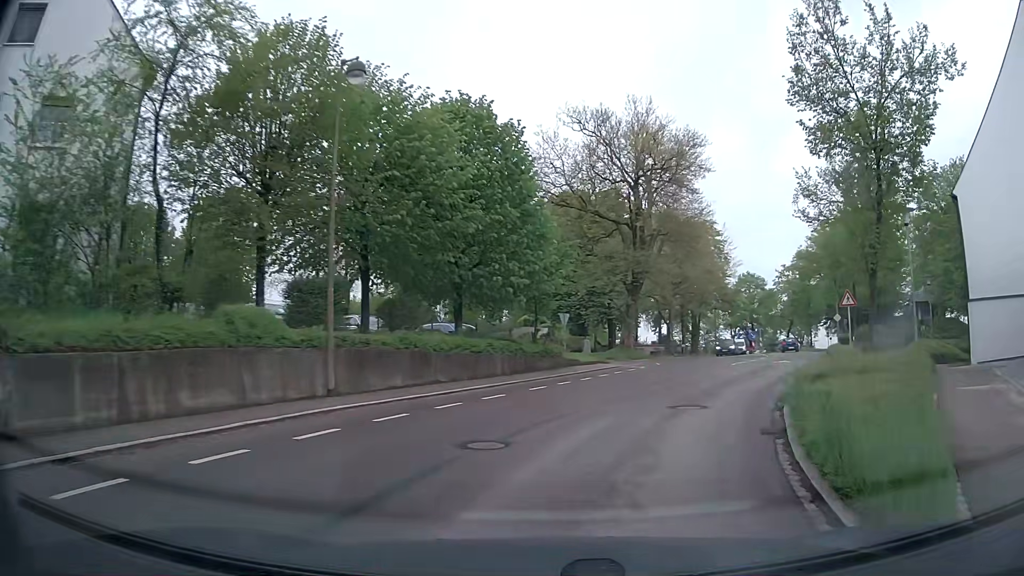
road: tertiary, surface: asphalt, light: Day
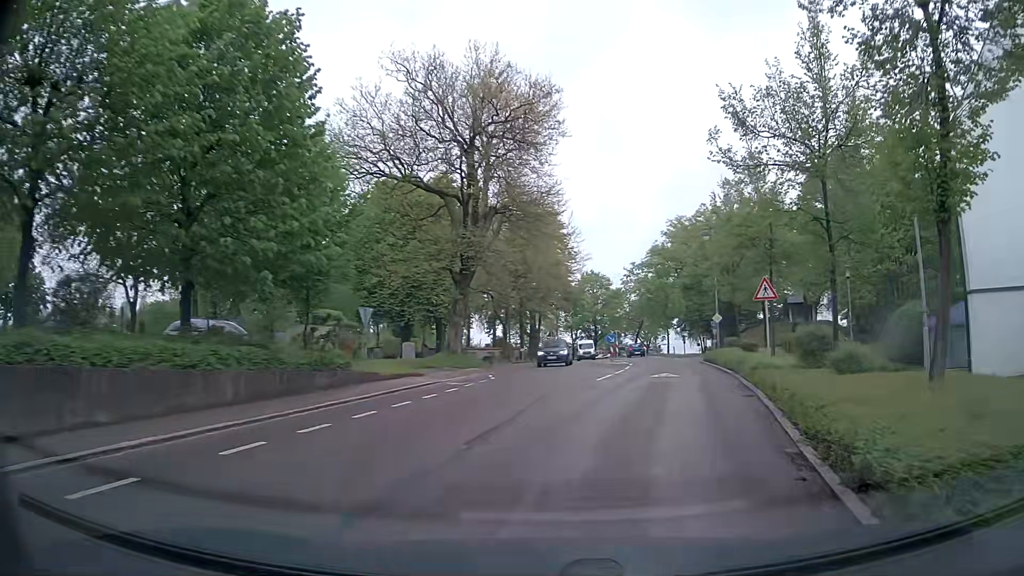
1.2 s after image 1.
(+1.1, +9.0) m; +14°
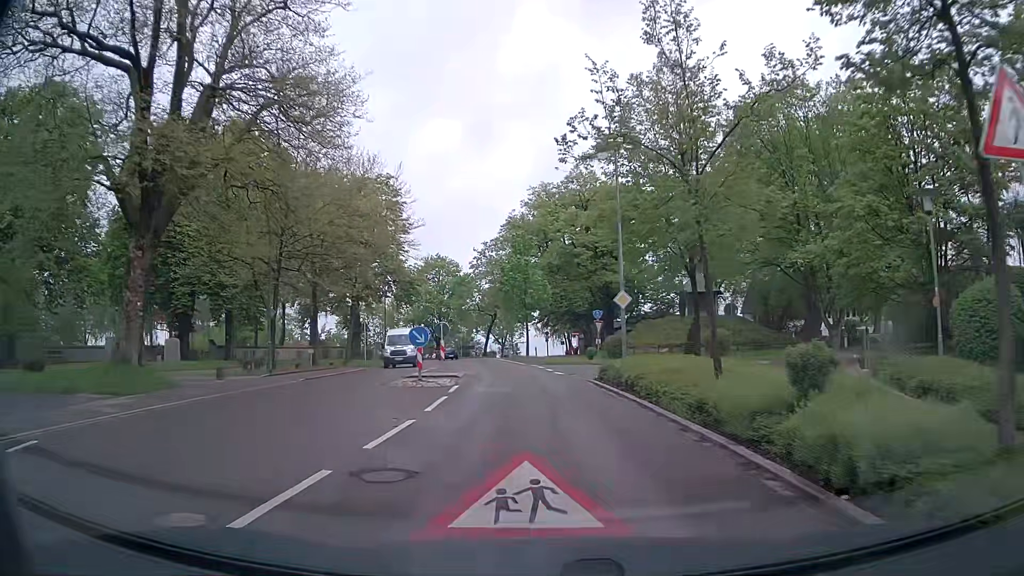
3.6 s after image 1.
(+2.9, +18.2) m; +12°
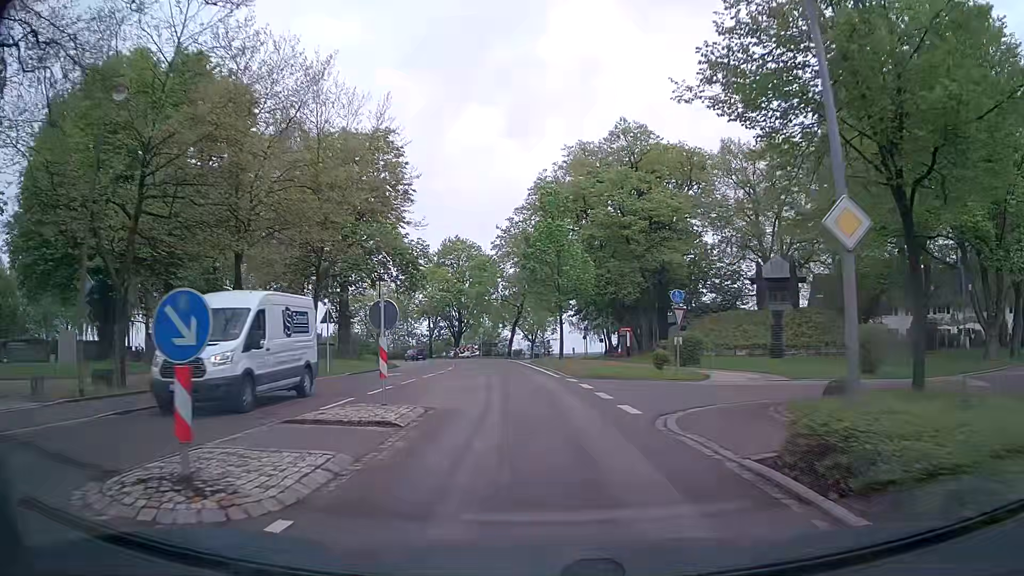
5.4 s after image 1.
(-0.3, +14.4) m; -2°
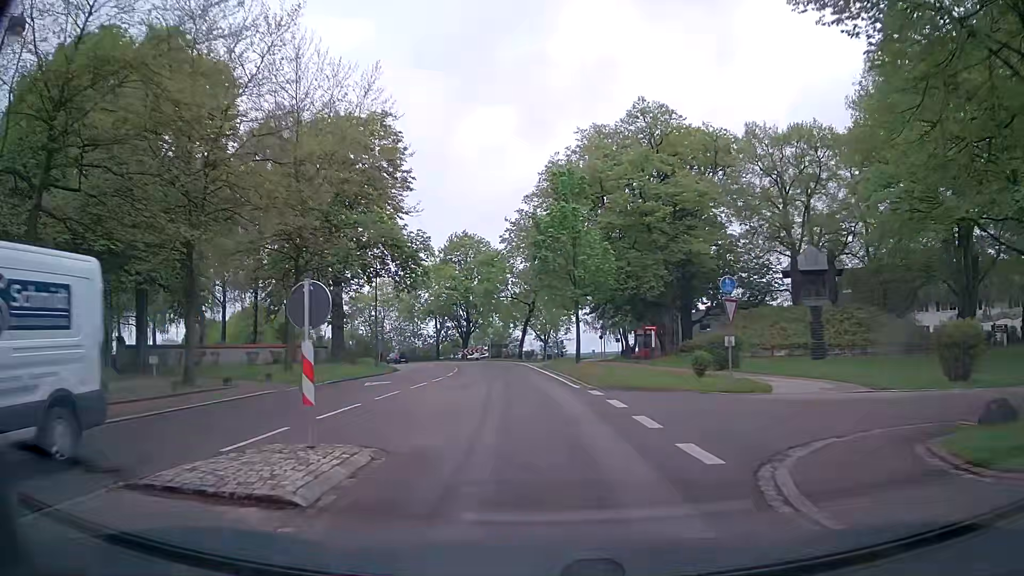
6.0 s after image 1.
(0.0, +4.9) m; -1°
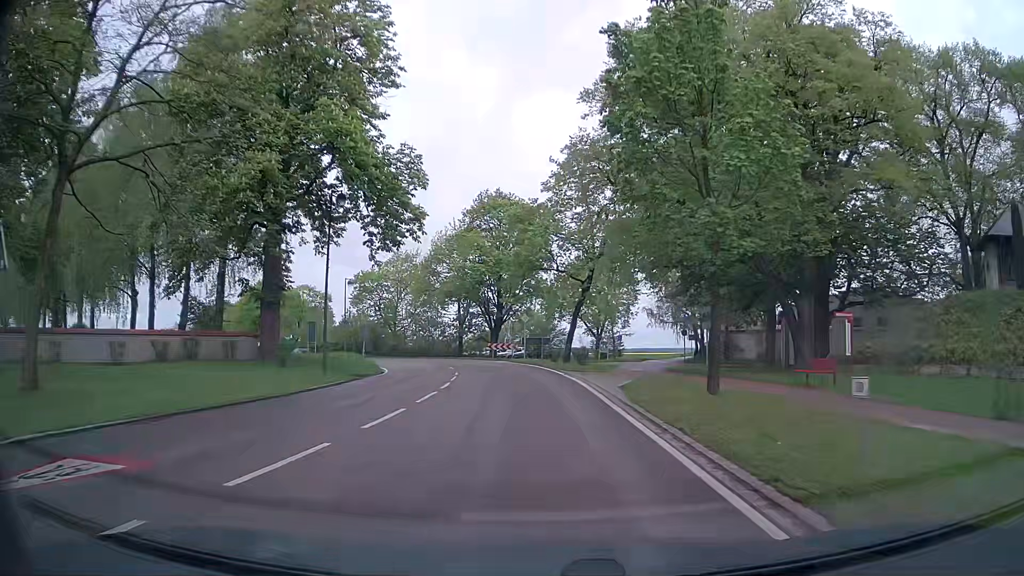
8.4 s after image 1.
(-0.8, +19.7) m; -4°
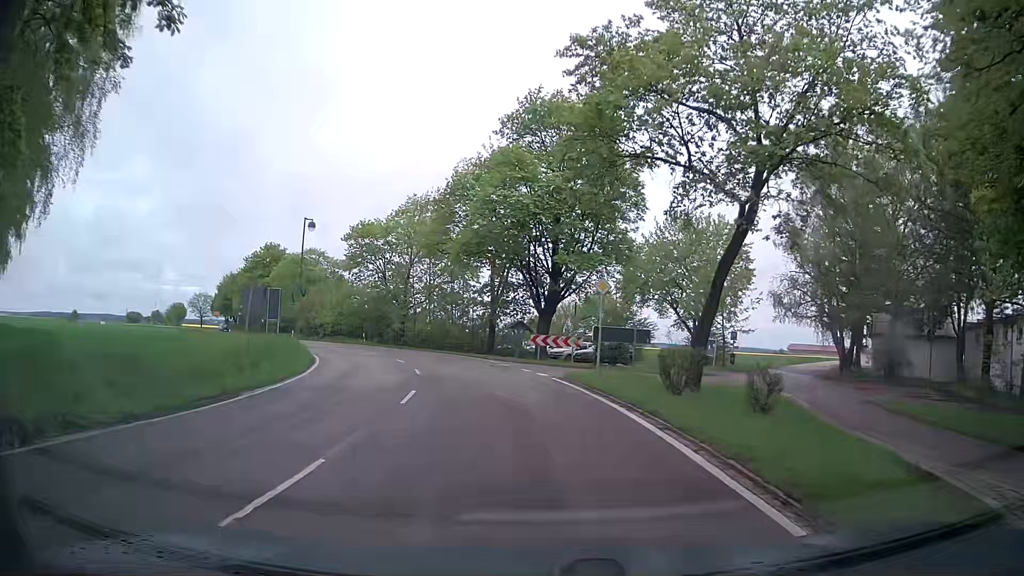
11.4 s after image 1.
(-1.1, +24.4) m; -6°
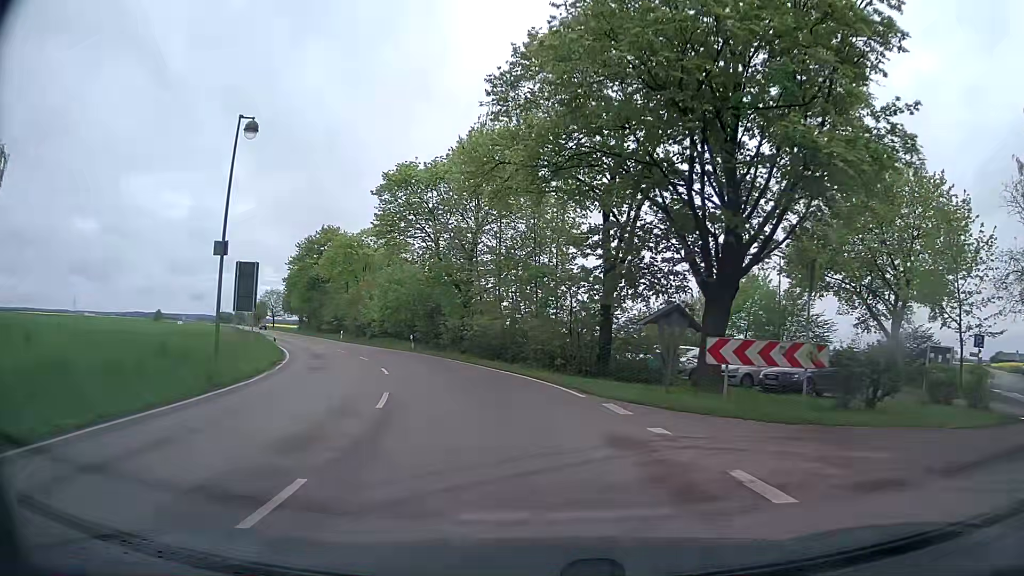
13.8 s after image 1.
(-1.1, +19.6) m; -7°
(-1, +10) (-3, +20) (-6, +29) (-10, +38) (-14, +47) (-19, +56) (-24, +65) (-28, +74) (-33, +83) (-38, +91) m
